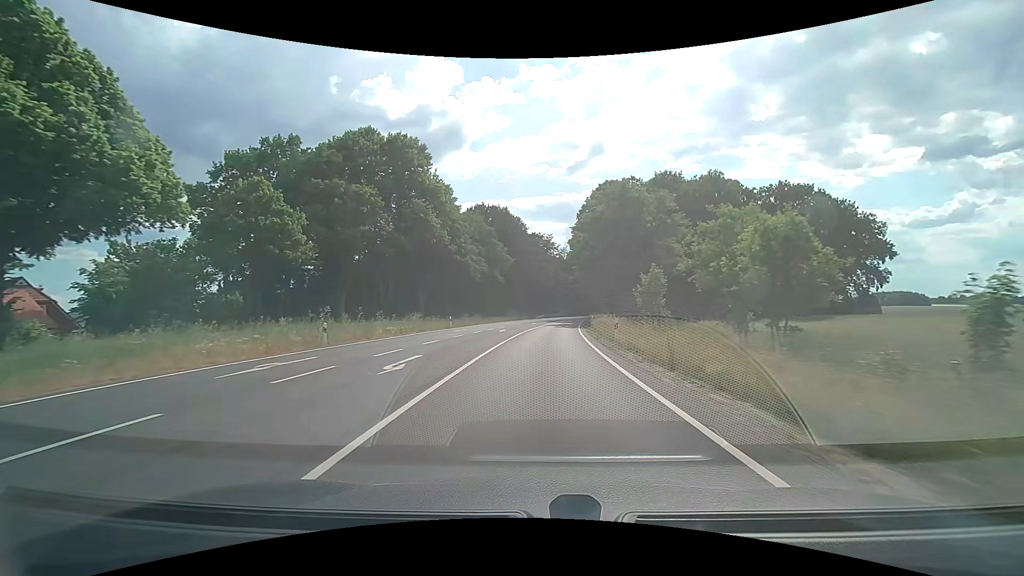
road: primary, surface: asphalt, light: Day
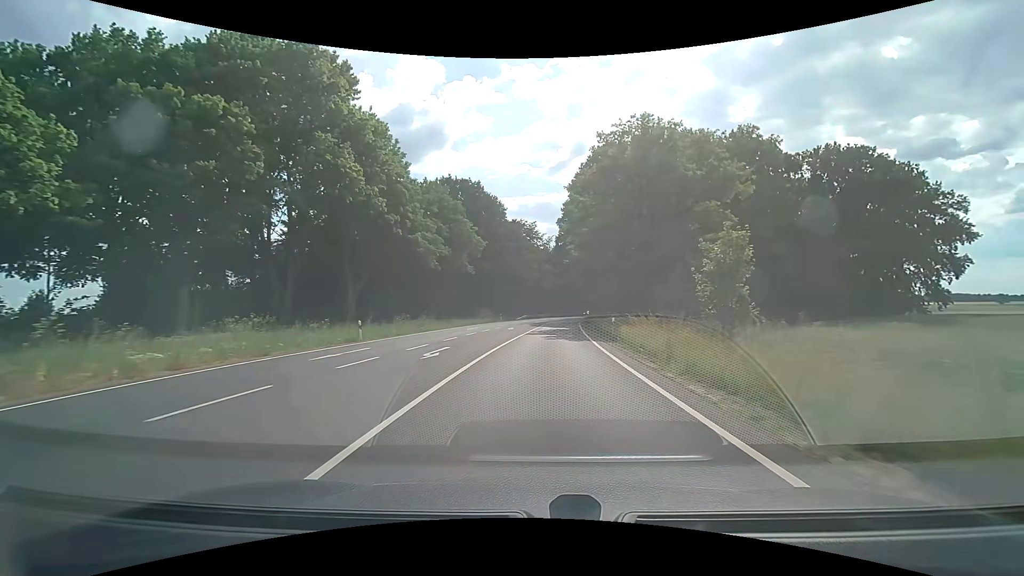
(+0.4, +21.0) m; +2°
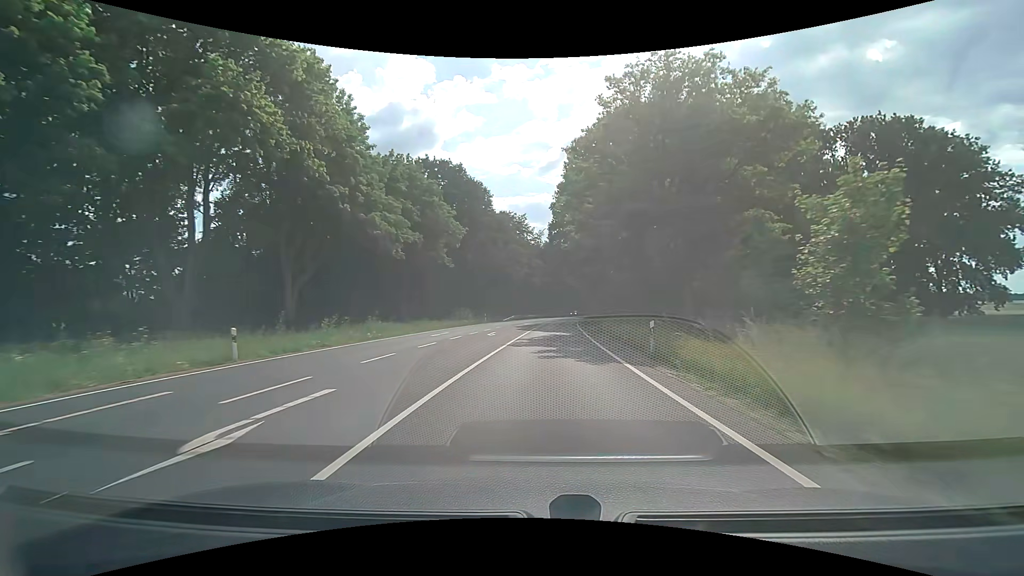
(+0.1, +10.5) m; +1°
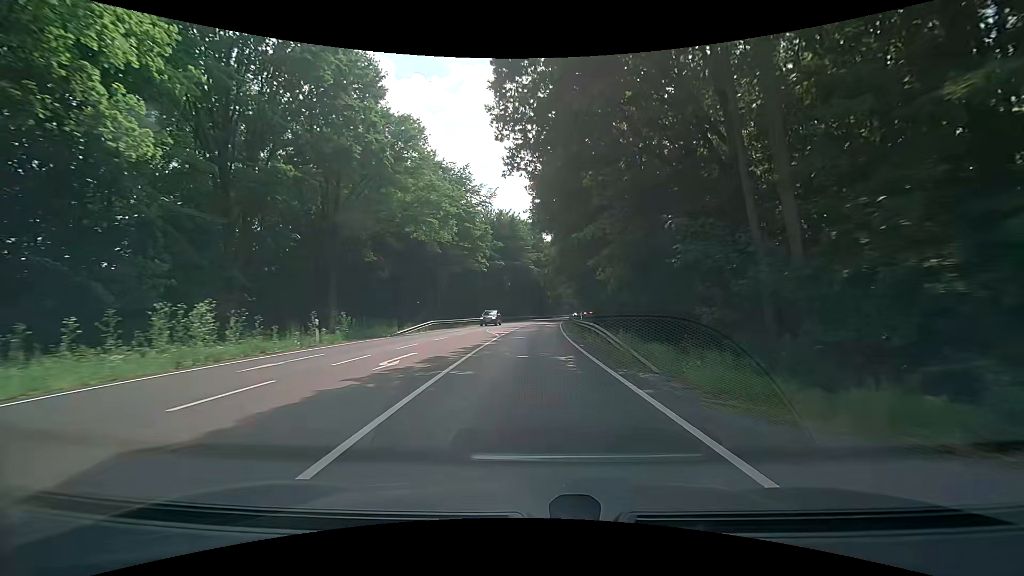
(+1.9, +41.9) m; +5°
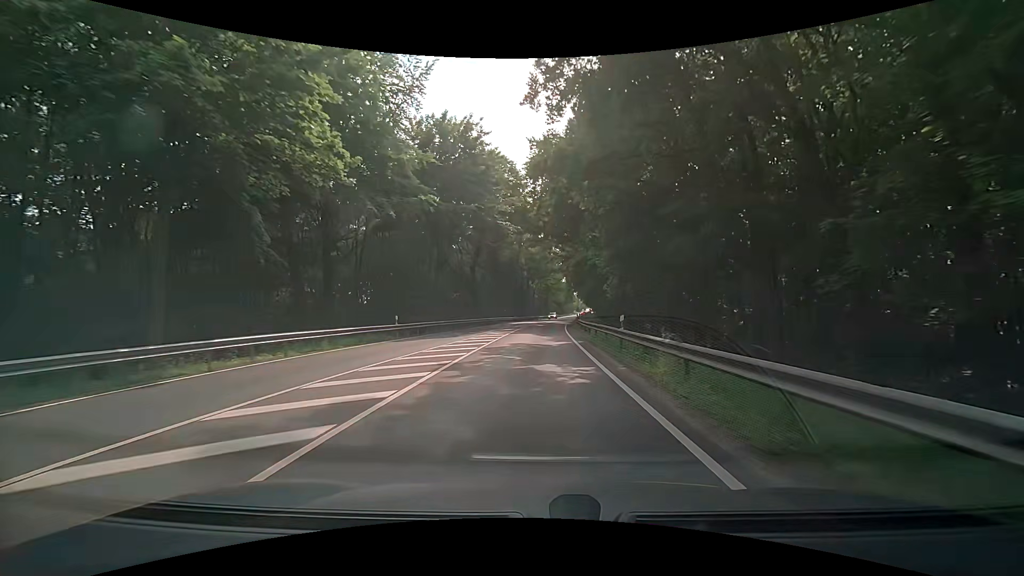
(+0.4, +41.8) m; +1°
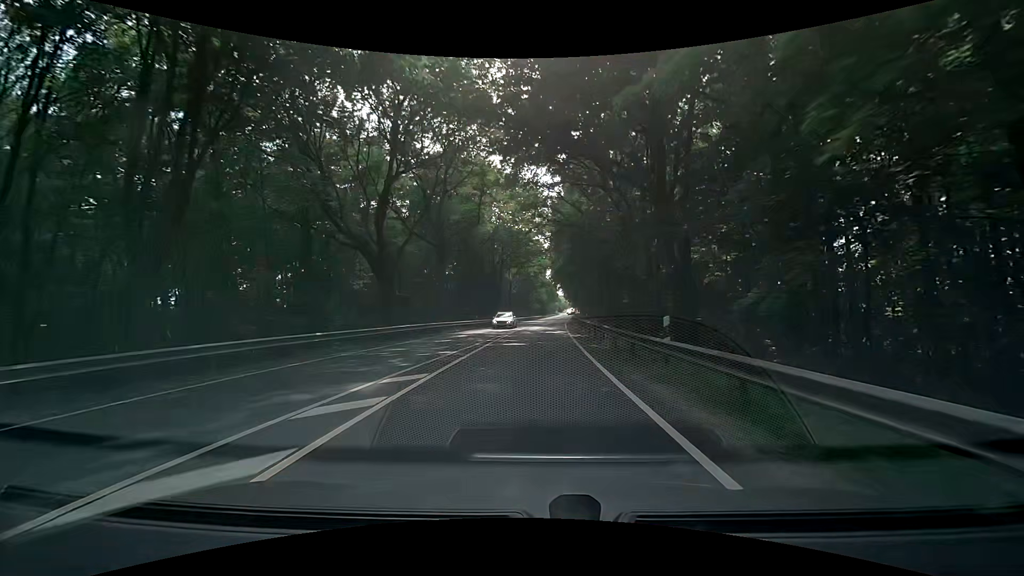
(+0.6, +31.3) m; +3°
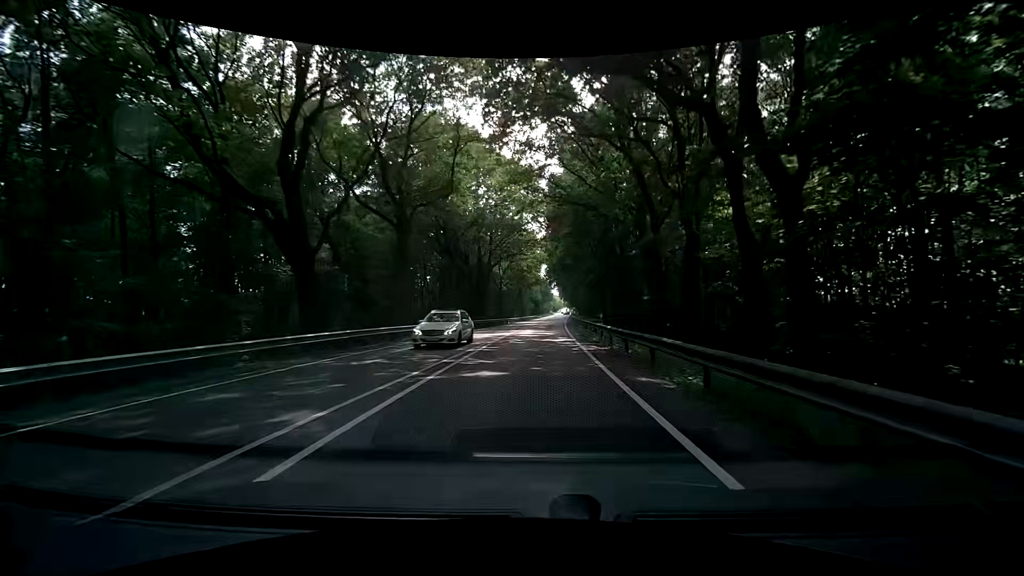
(0.0, +10.5) m; +1°
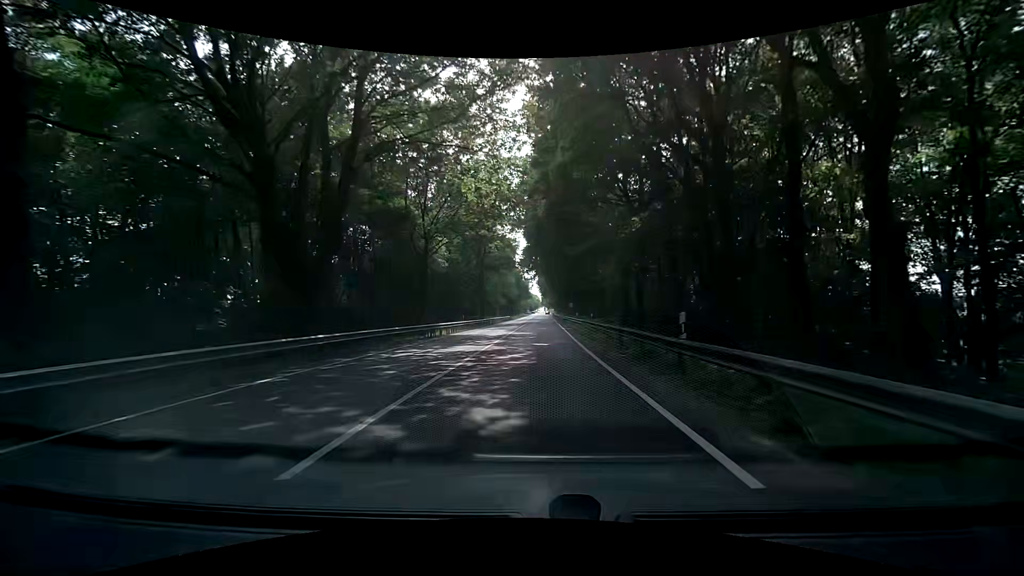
(+0.8, +41.8) m; +2°
(0, +10) (0, +20) (0, +30) (+1, +40) (+1, +50) (+1, +60) (+1, +70) (+1, +80) (+2, +90) (+2, +100) m
